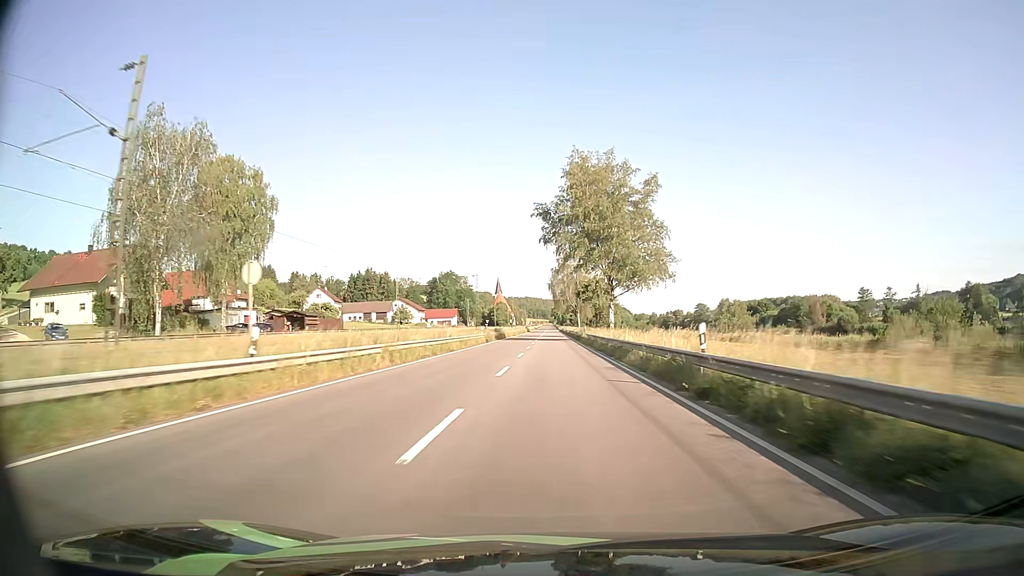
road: primary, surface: asphalt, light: Day
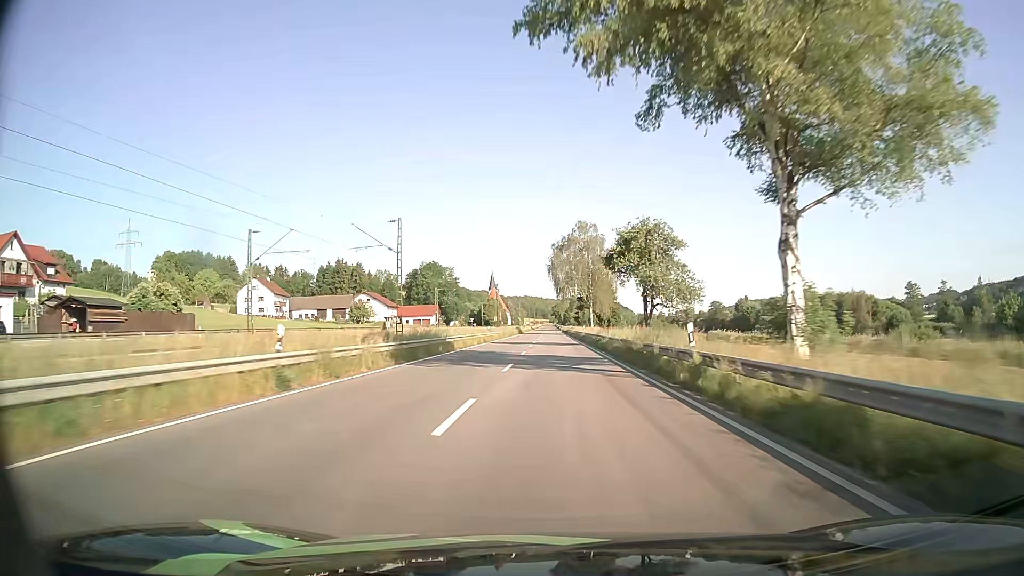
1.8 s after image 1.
(0.0, +46.9) m; 0°
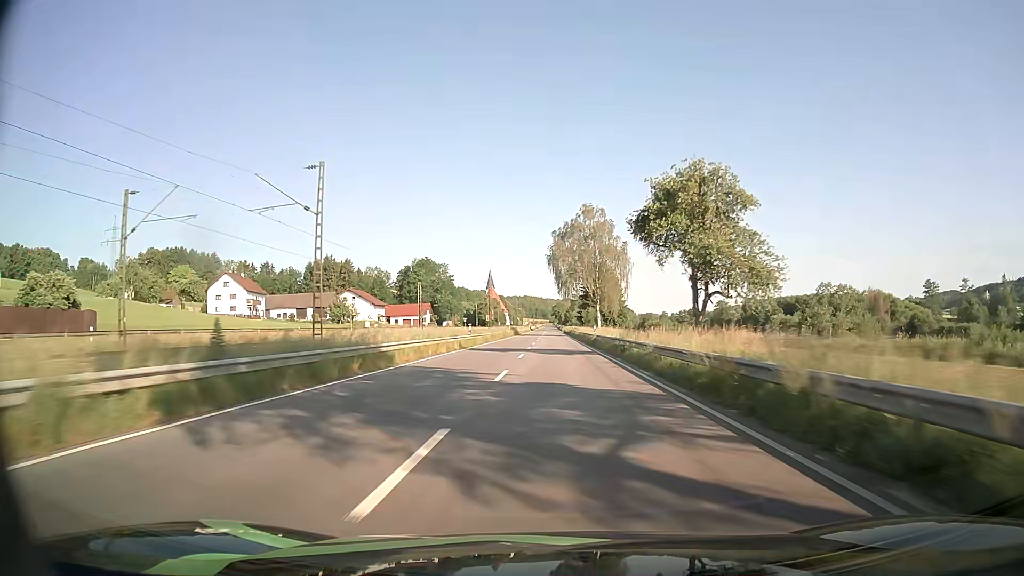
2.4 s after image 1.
(0.0, +15.6) m; 0°
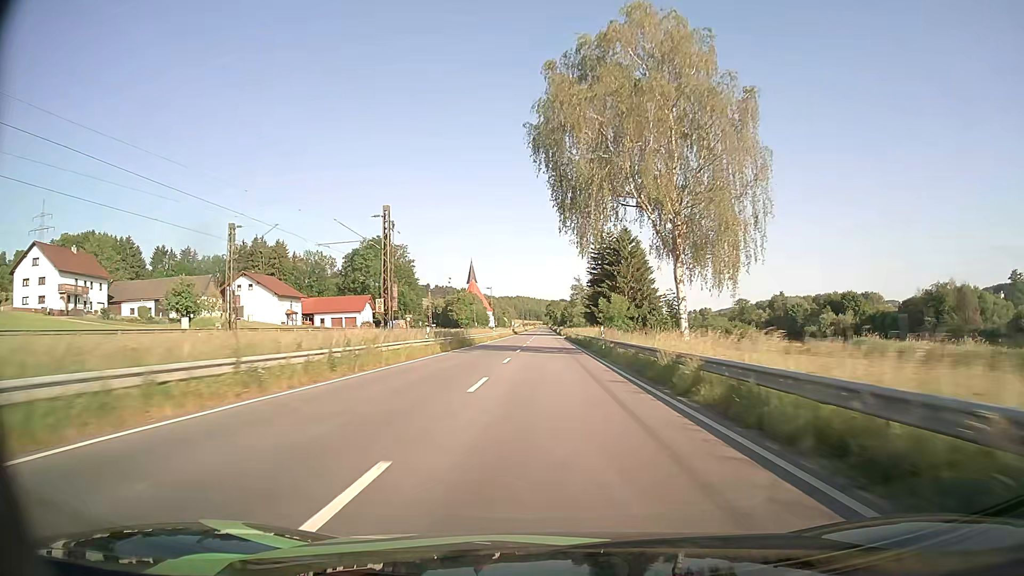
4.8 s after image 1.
(+0.3, +63.1) m; 0°
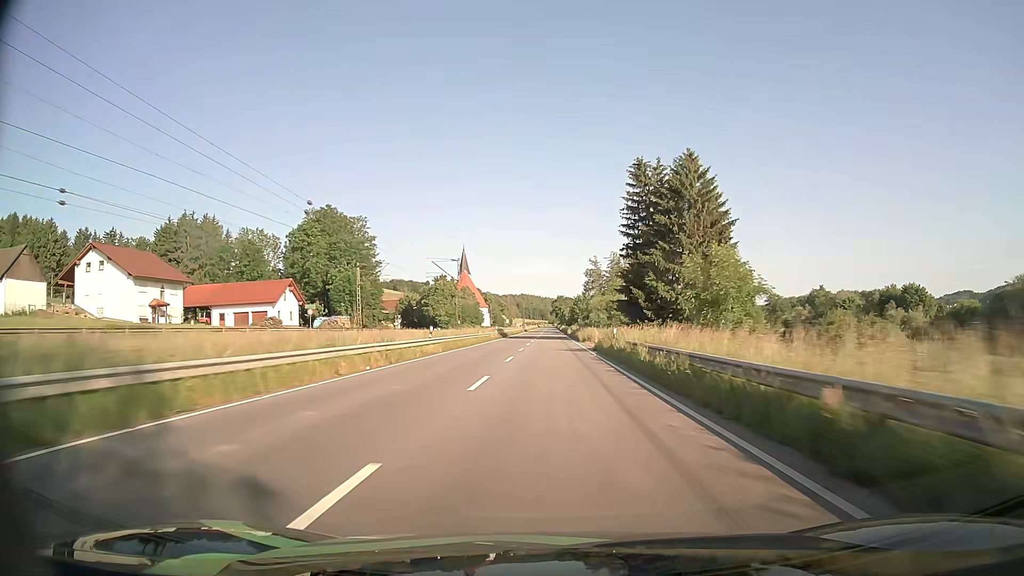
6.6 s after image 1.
(-0.2, +48.2) m; 0°
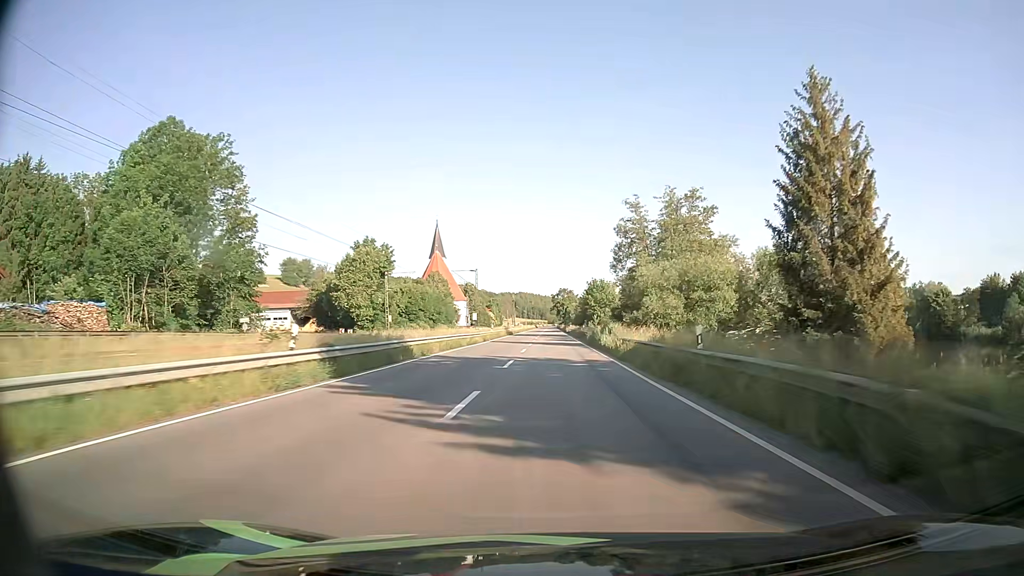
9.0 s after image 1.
(-0.2, +65.1) m; 0°
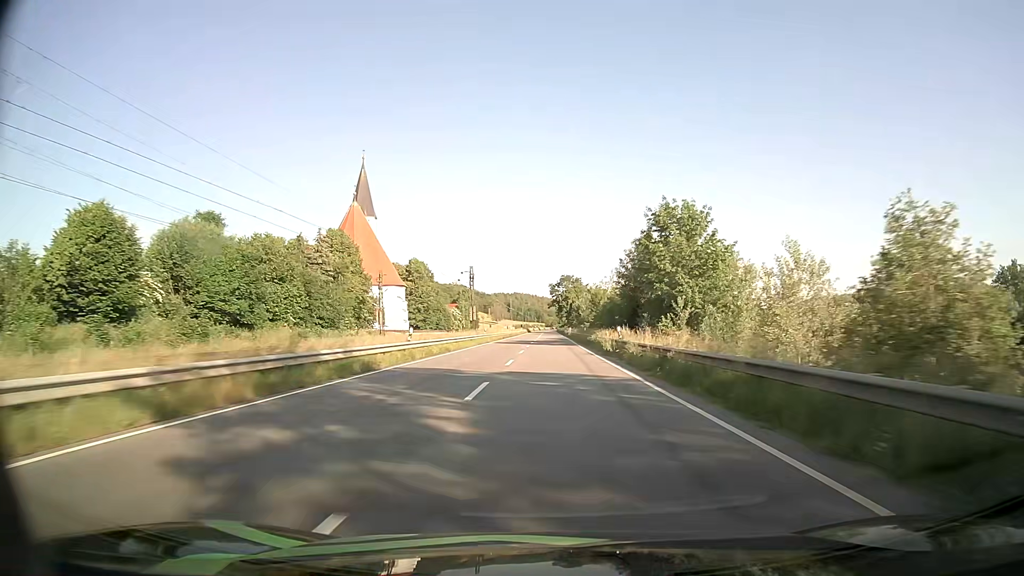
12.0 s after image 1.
(+0.4, +81.9) m; 0°
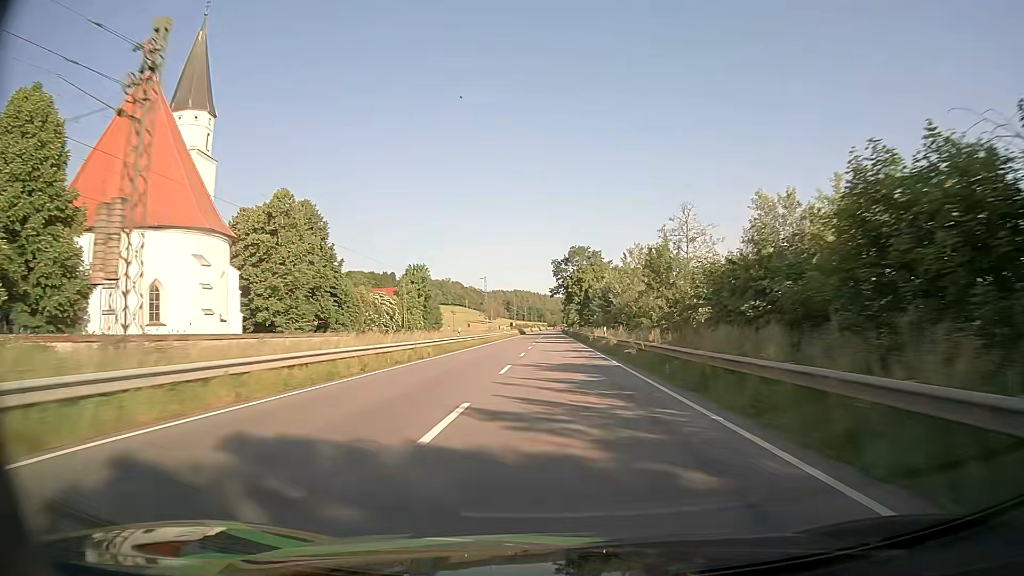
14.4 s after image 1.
(-0.1, +65.3) m; 0°
(0, +10) (0, +20) (0, +30) (0, +40) (0, +50) (0, +60) (0, +70) (0, +80) (0, +90) (0, +100) m
